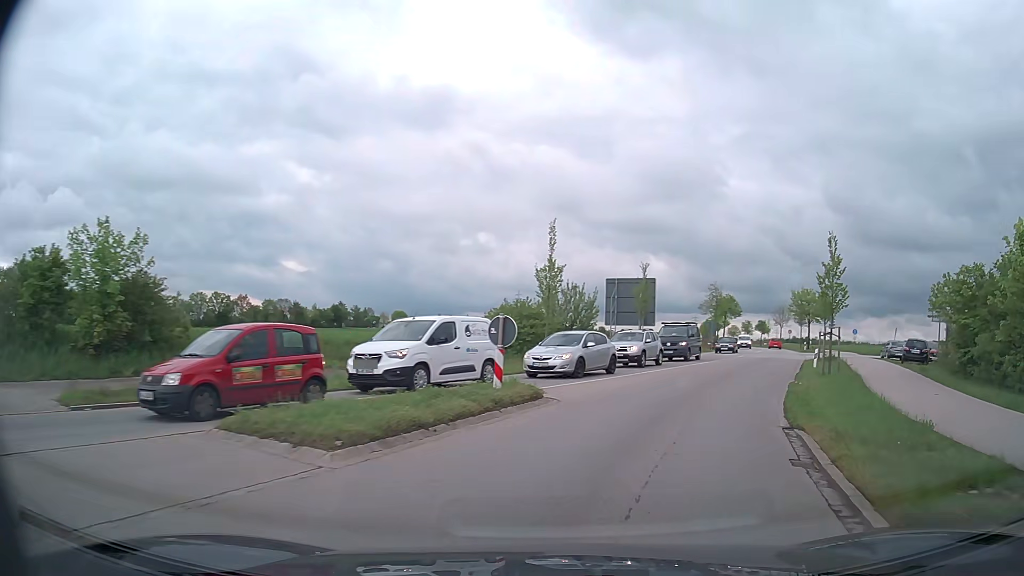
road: tertiary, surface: asphalt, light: Day
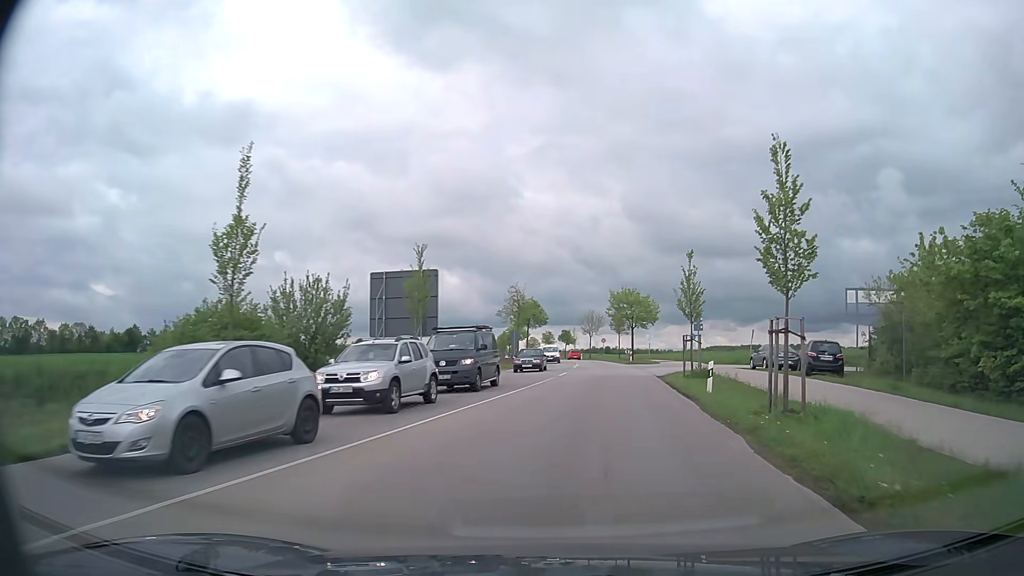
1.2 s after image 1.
(+2.2, +13.7) m; +17°
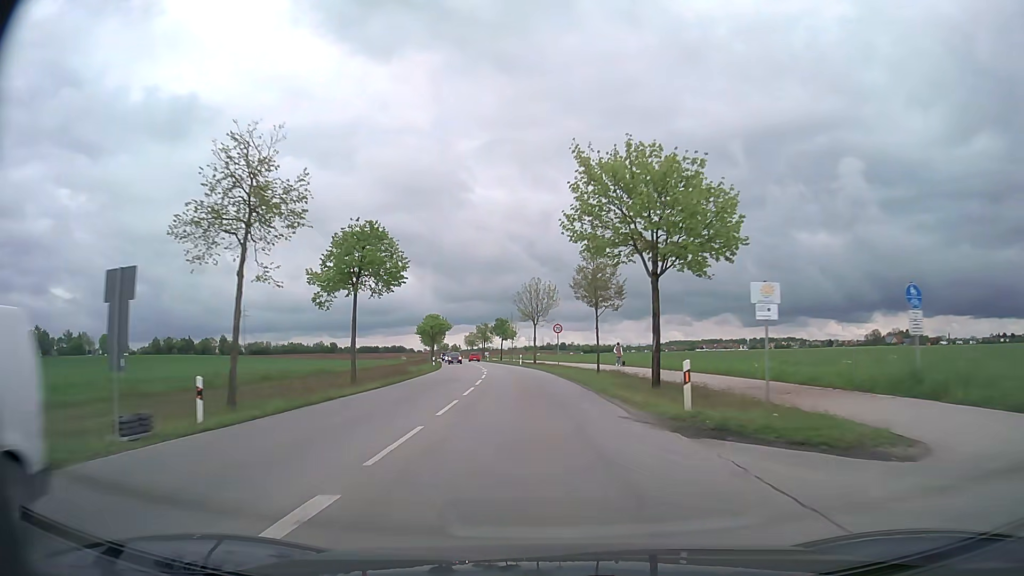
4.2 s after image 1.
(+4.6, +49.1) m; +5°
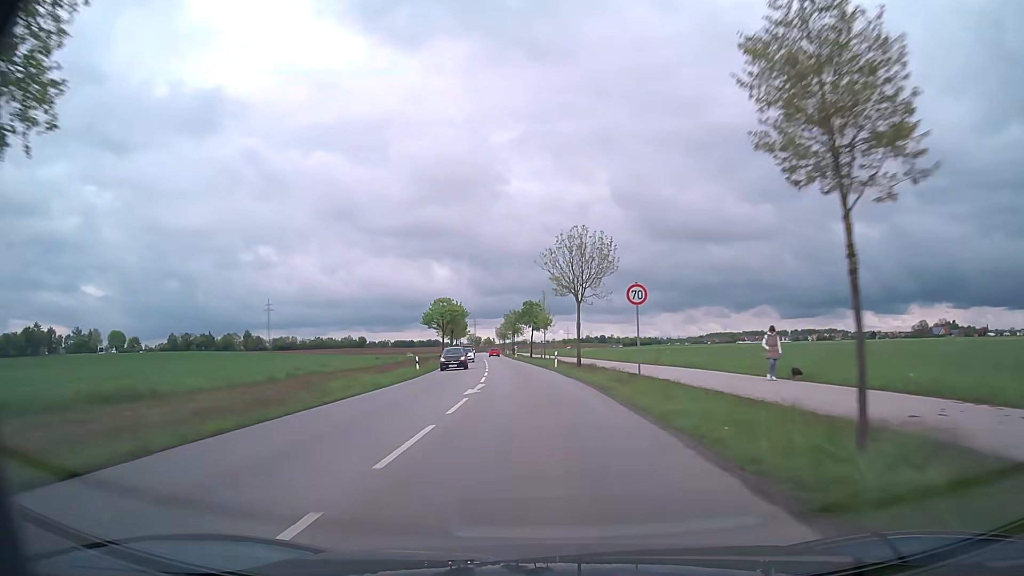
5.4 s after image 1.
(-0.7, +24.8) m; -3°
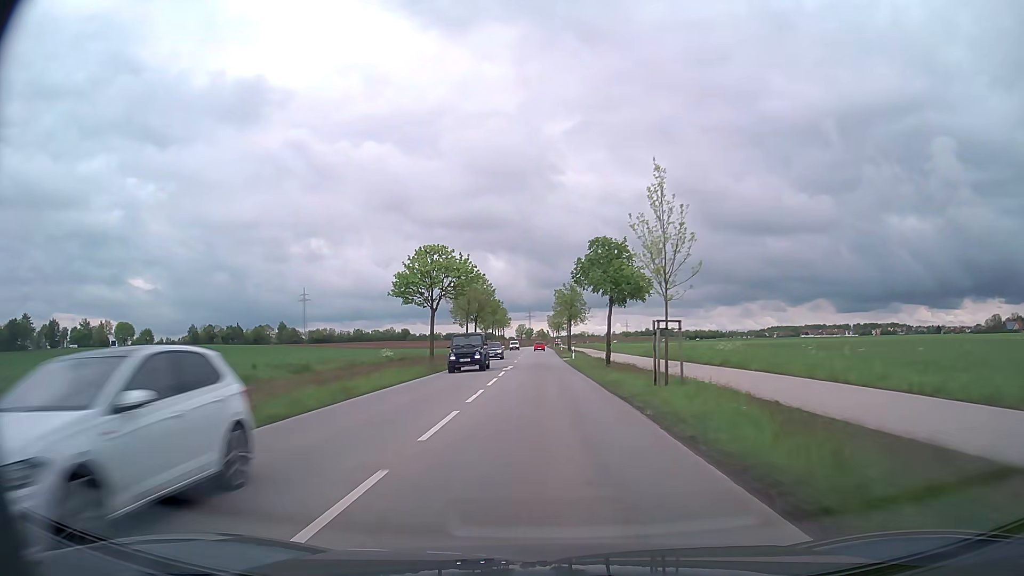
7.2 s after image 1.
(-1.8, +40.4) m; -5°
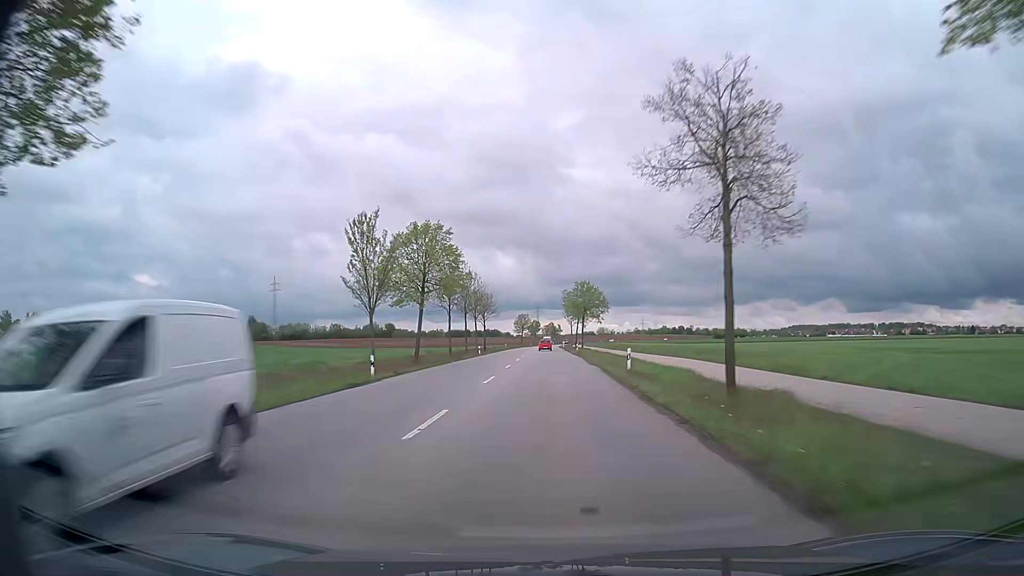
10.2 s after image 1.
(-1.0, +73.4) m; -1°
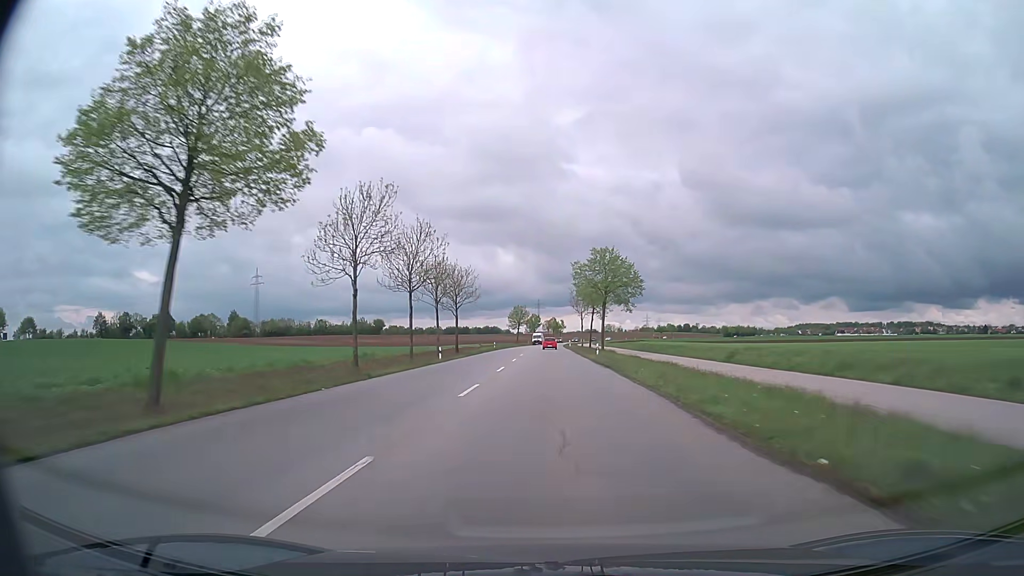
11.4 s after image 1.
(0.0, +29.6) m; 0°
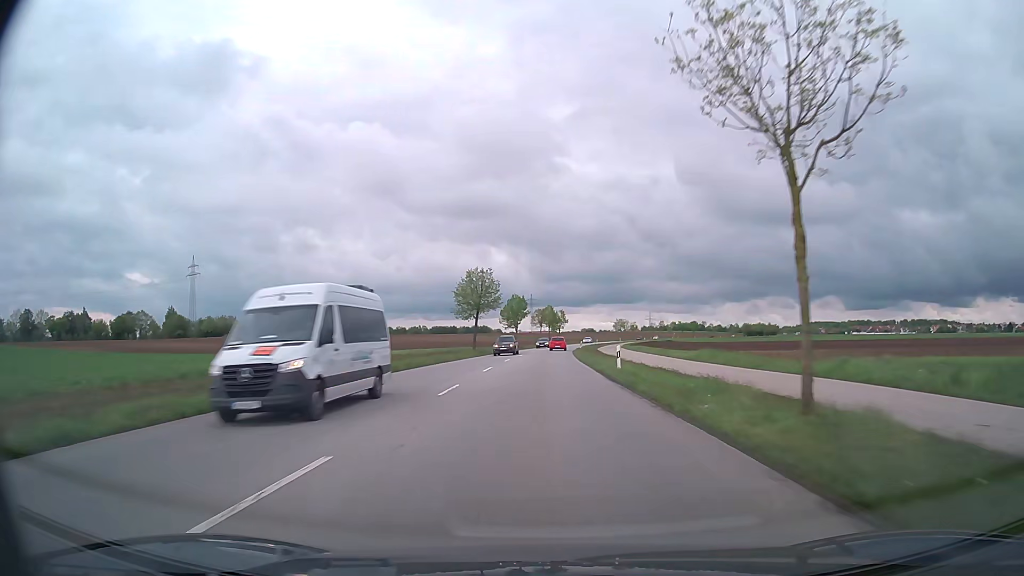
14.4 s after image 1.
(+0.4, +72.1) m; 0°
(0, +10) (0, +20) (0, +30) (0, +40) (0, +50) (0, +60) (+1, +70) (+1, +80) (+2, +90) (+3, +100) m
